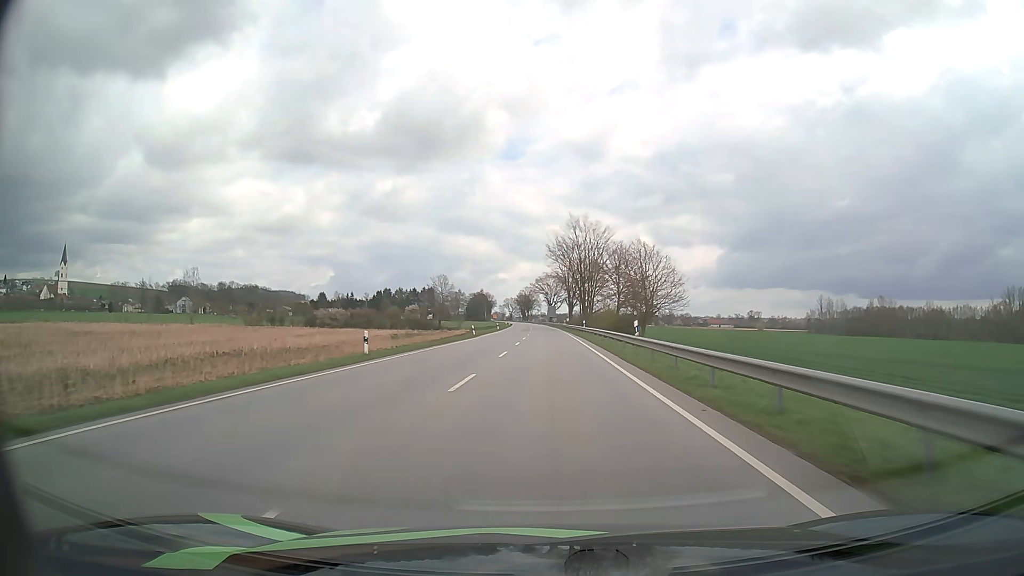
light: Day
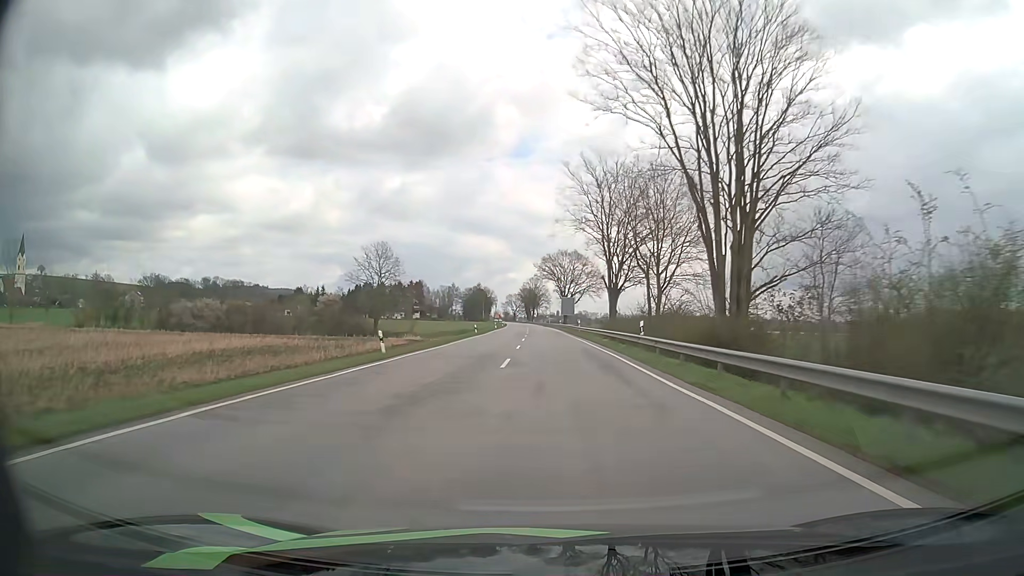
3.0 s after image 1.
(-0.8, +75.0) m; -1°
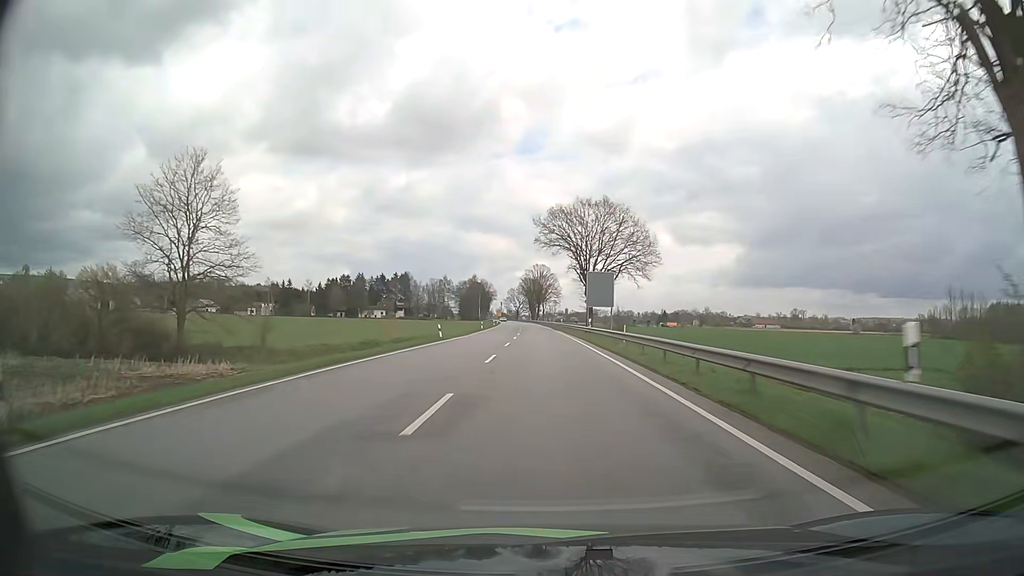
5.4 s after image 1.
(-0.2, +59.8) m; -1°
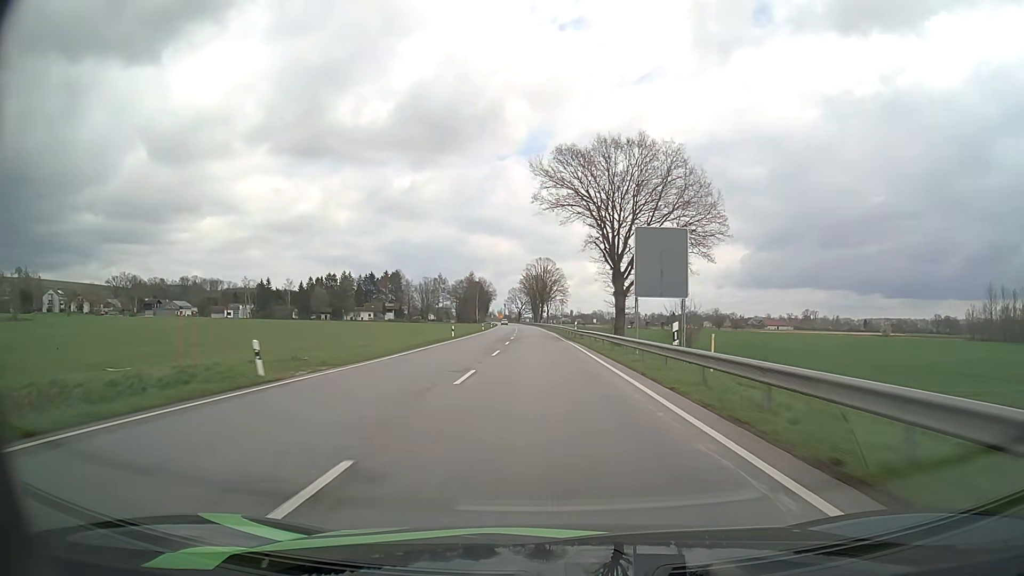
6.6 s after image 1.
(-0.1, +29.6) m; 0°
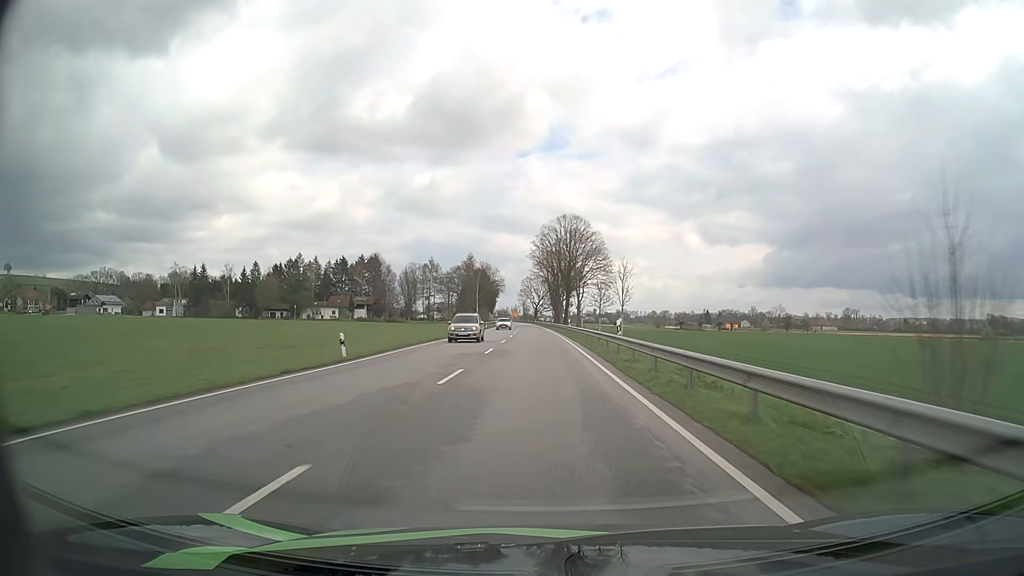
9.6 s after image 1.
(-1.2, +72.8) m; -2°
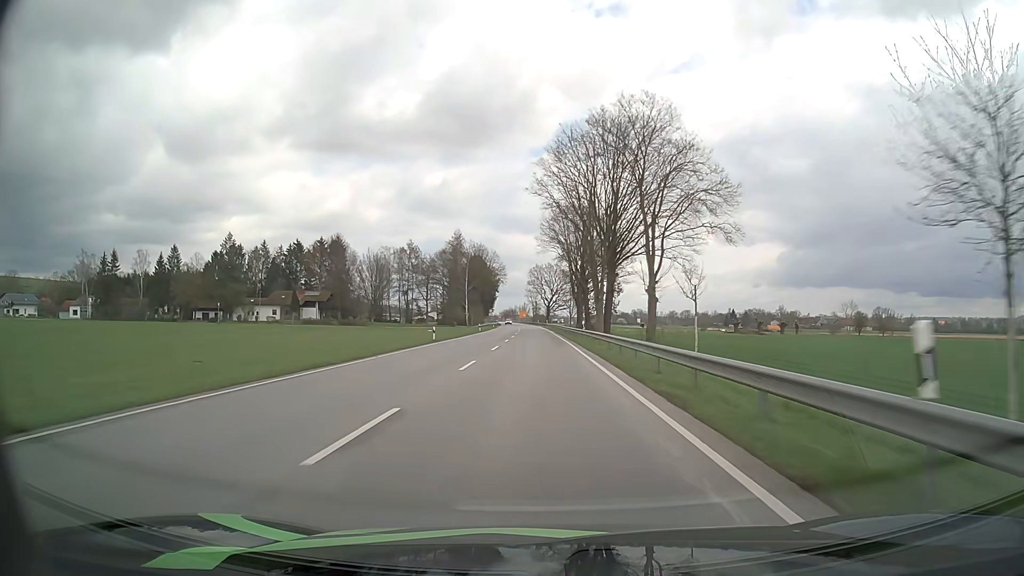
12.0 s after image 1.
(-0.8, +56.5) m; -1°
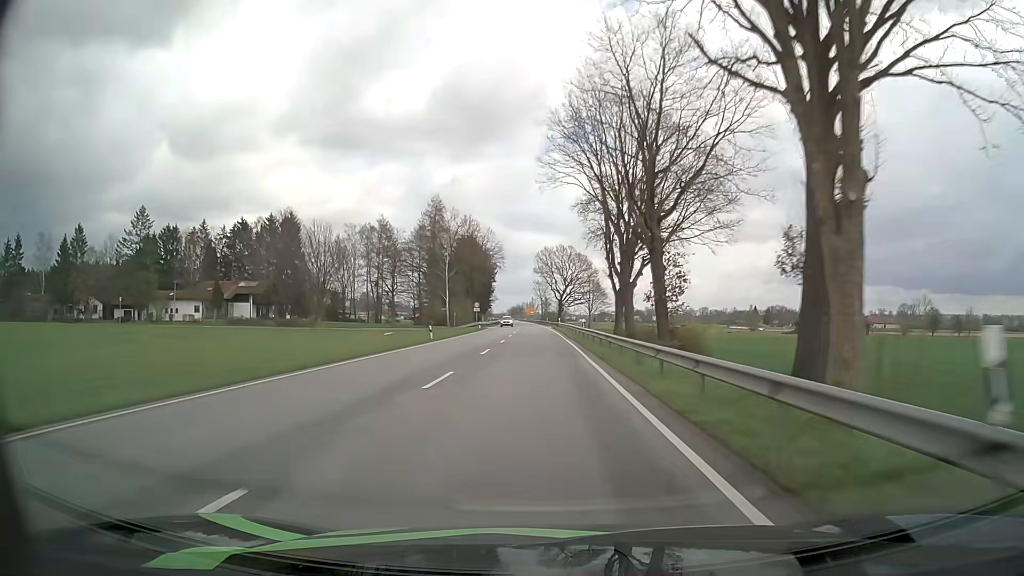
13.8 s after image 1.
(-0.2, +41.3) m; -1°
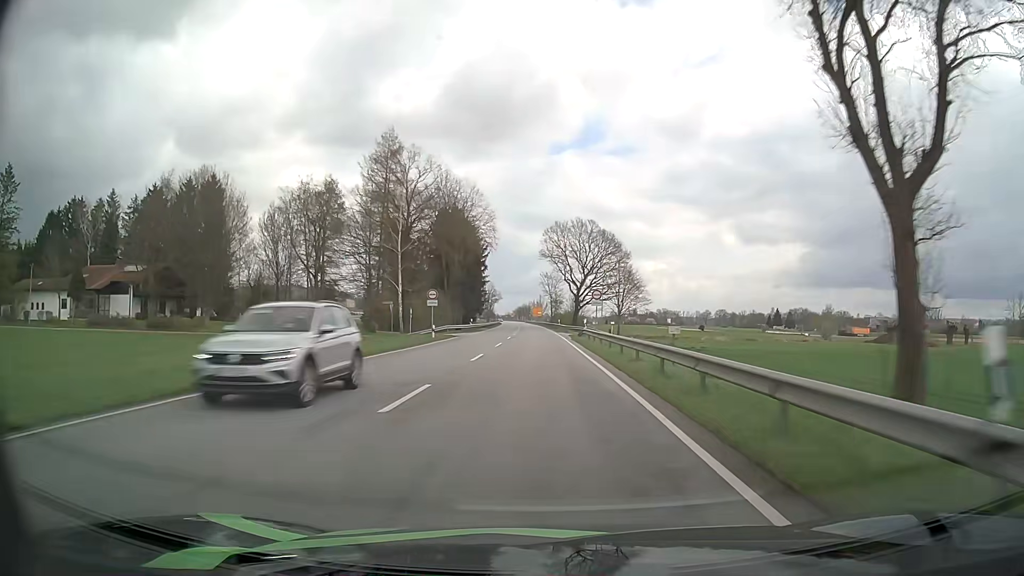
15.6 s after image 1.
(-0.4, +40.0) m; -1°
(0, +10) (0, +20) (0, +30) (0, +40) (0, +50) (0, +60) (-1, +70) (-1, +80) (-1, +90) (-2, +100) m
